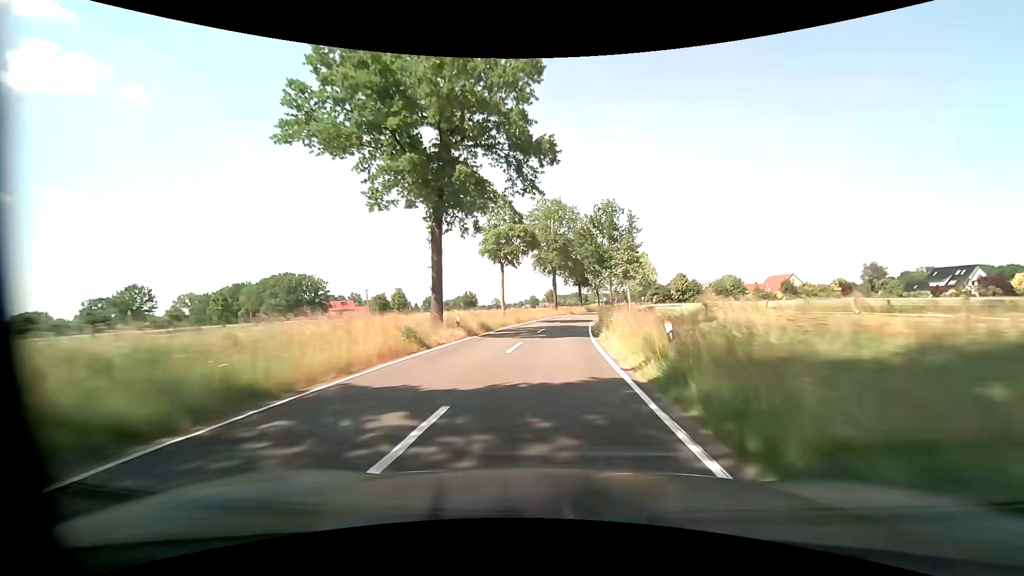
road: tertiary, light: Day
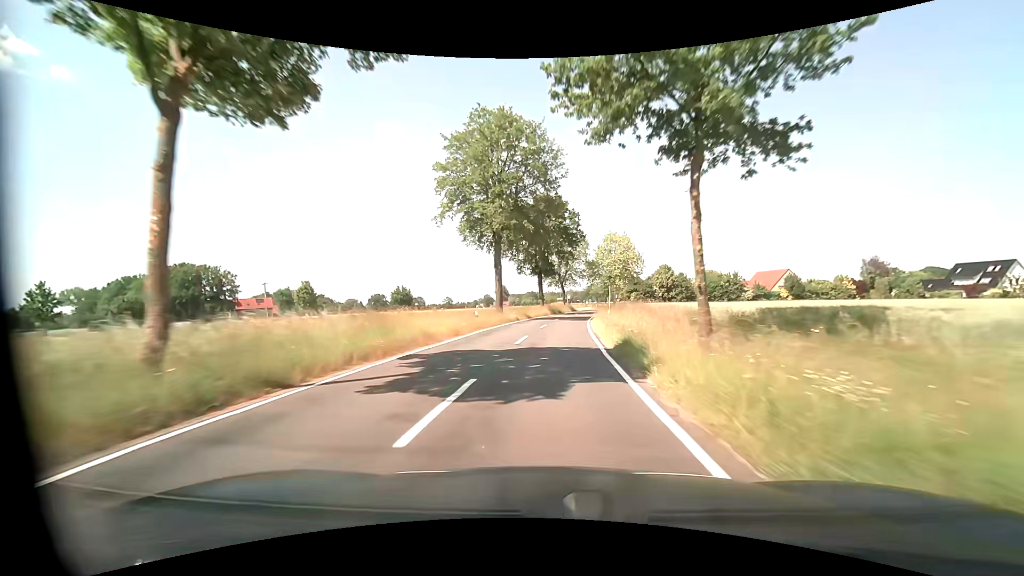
(+1.5, +33.9) m; +5°
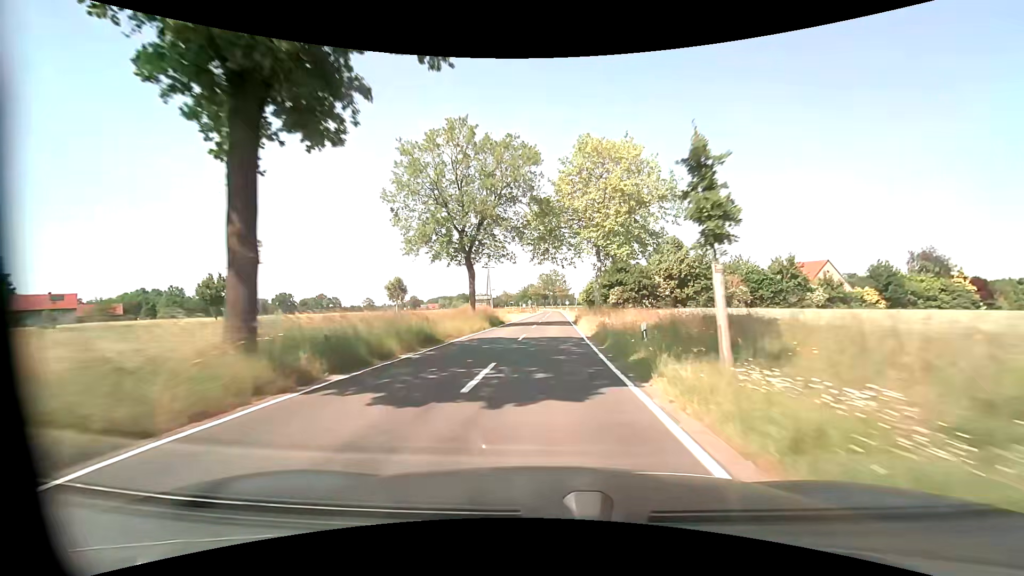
(+3.7, +56.5) m; +7°
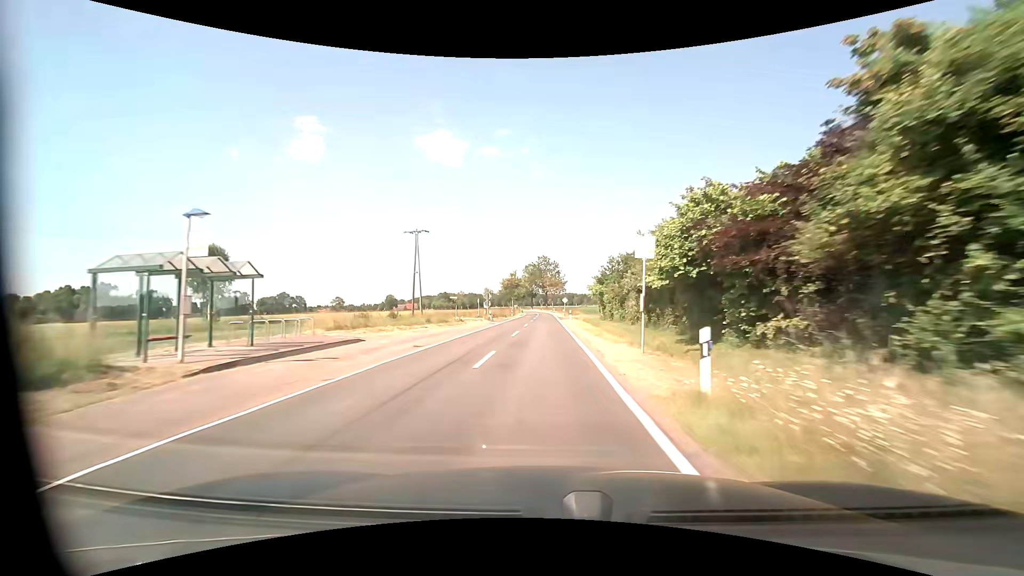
(+1.5, +56.6) m; +1°
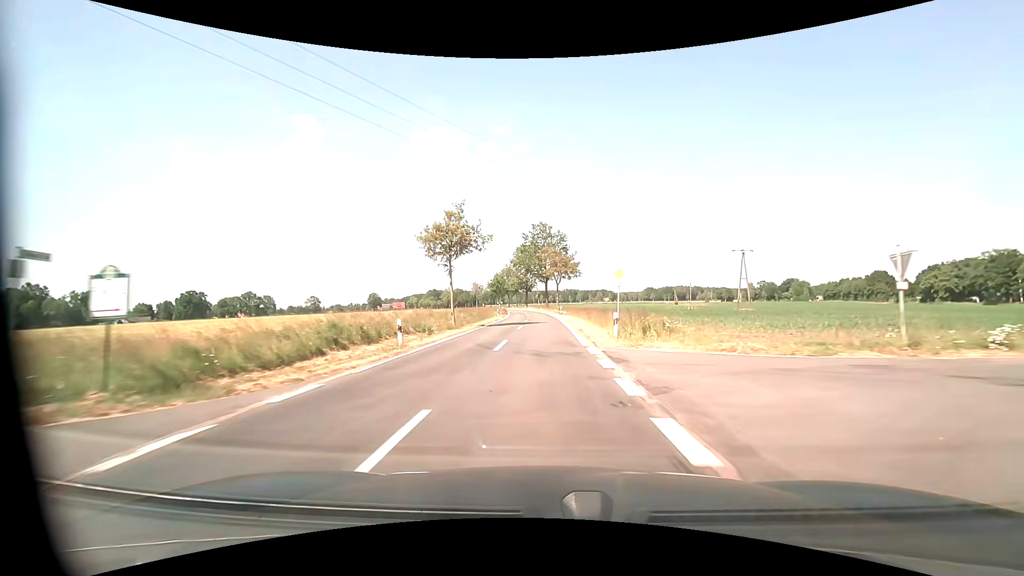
(+0.3, +57.0) m; 0°
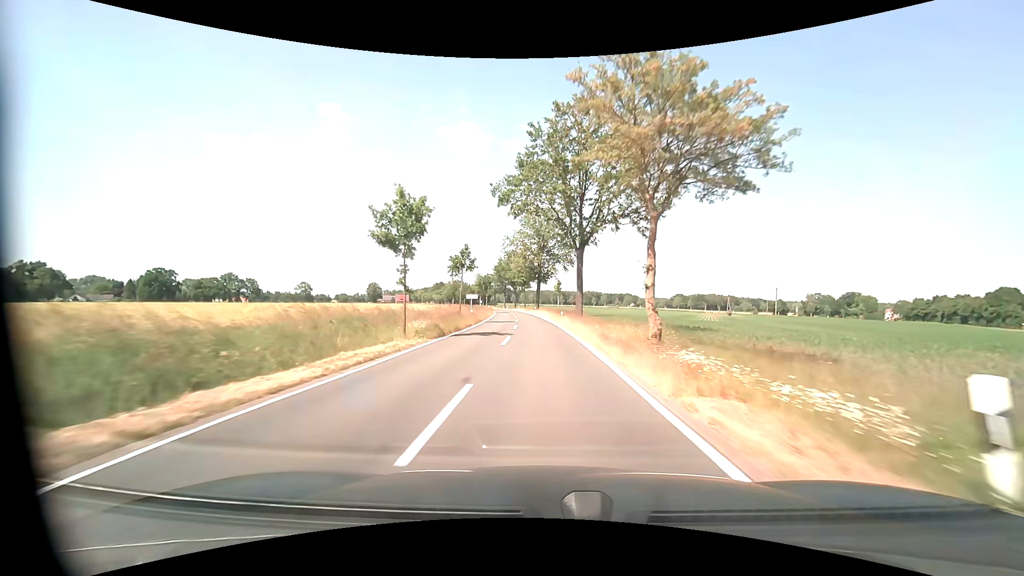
(-1.0, +58.2) m; -2°
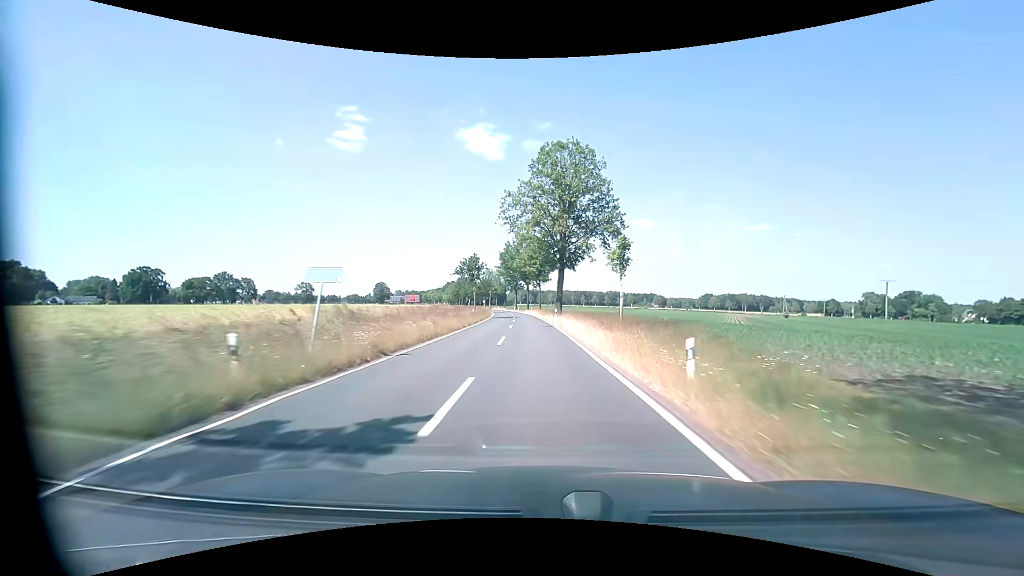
(-0.8, +35.4) m; -2°
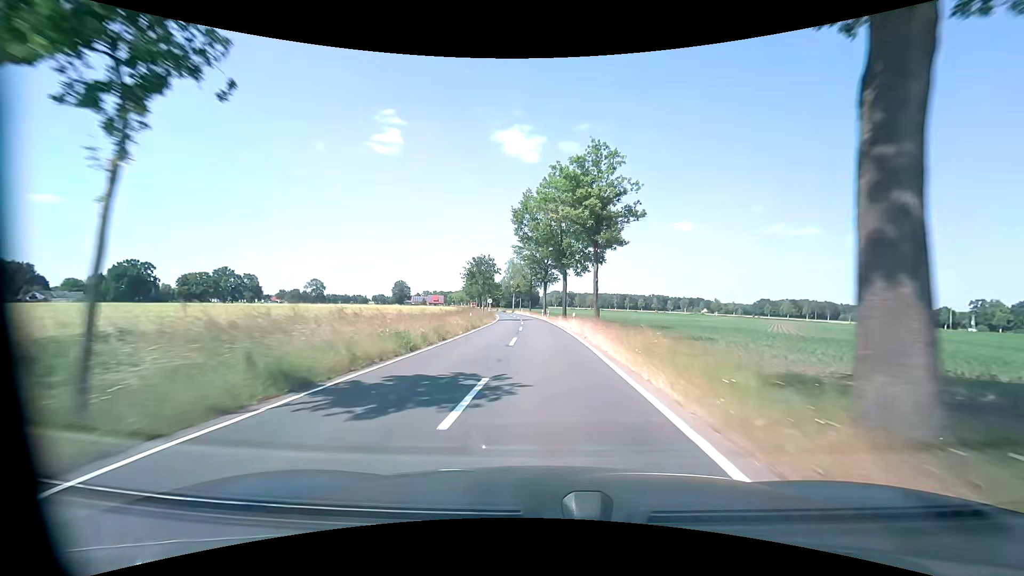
(-1.8, +47.7) m; -4°
(0, +10) (0, +20) (0, +30) (-1, +40) (-1, +50) (-2, +60) (-3, +70) (-3, +80) (-4, +90) (-6, +100) m
